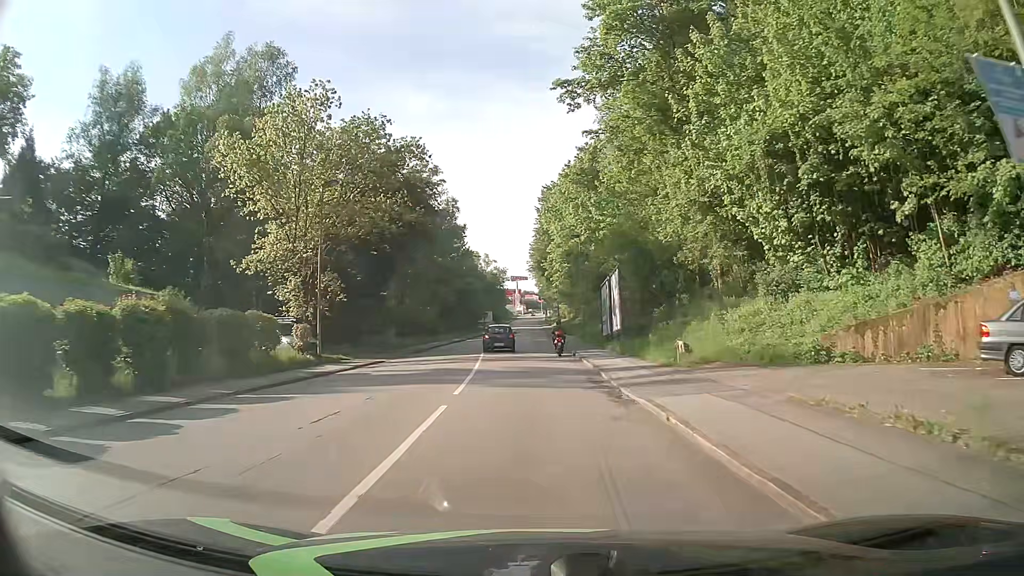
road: tertiary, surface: asphalt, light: Day
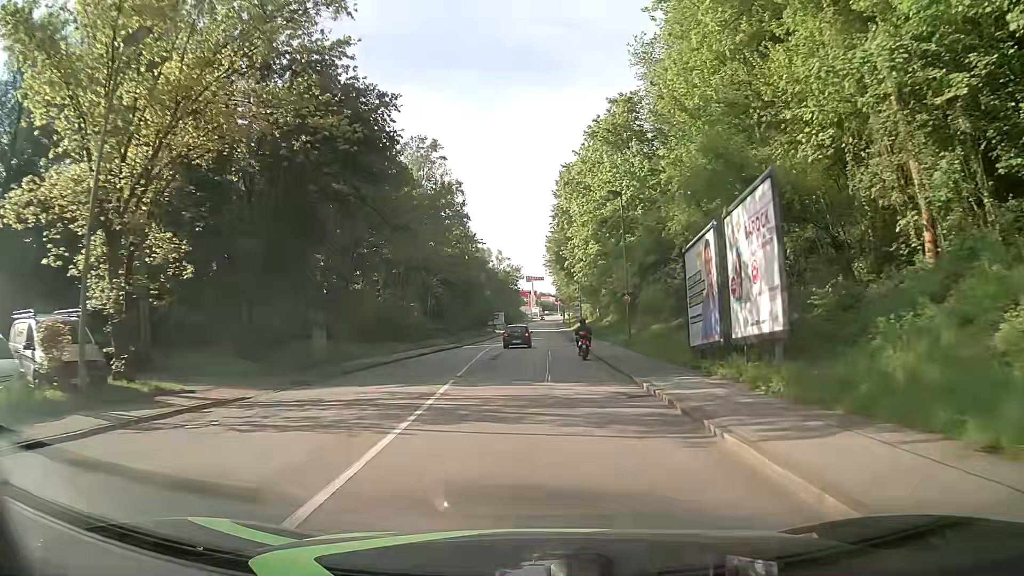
(-0.2, +17.9) m; -1°
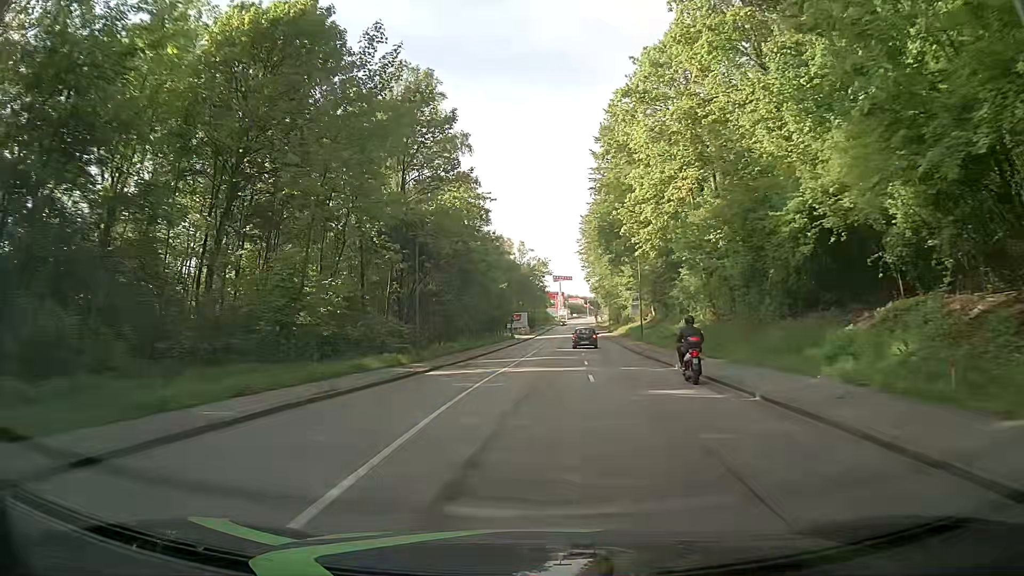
(-0.8, +29.2) m; -2°
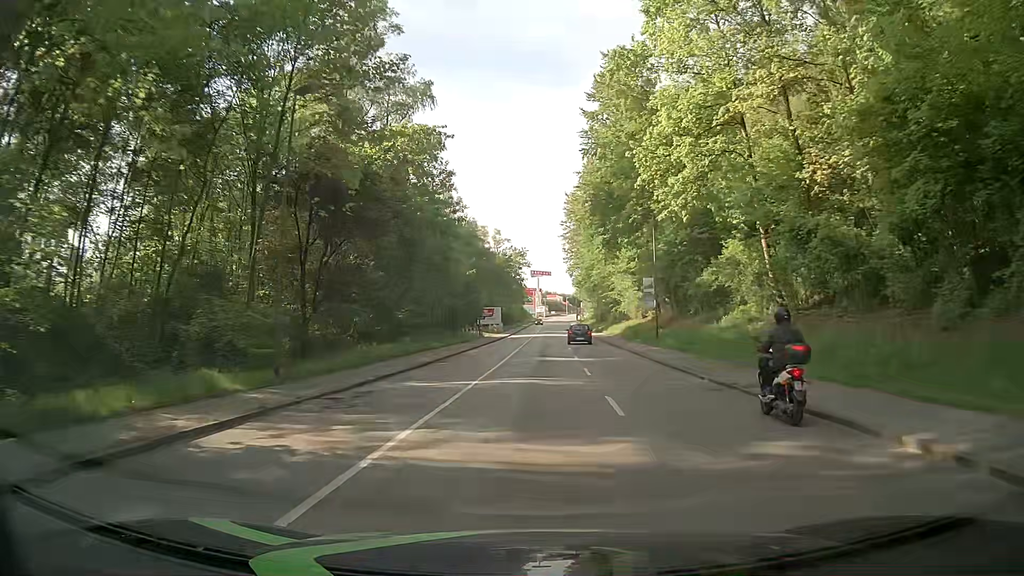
(+0.2, +16.1) m; +2°
